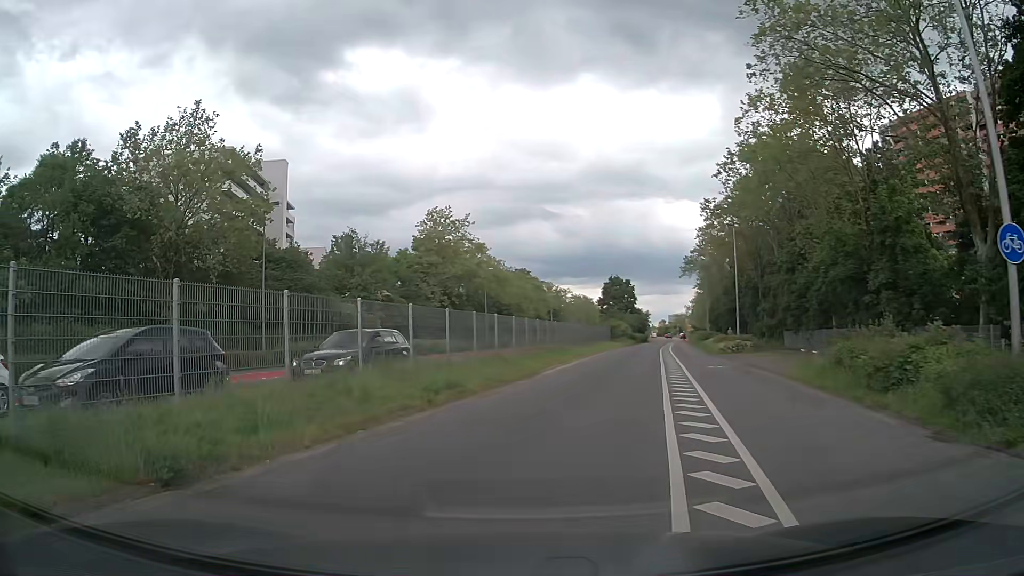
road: secondary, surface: asphalt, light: Day
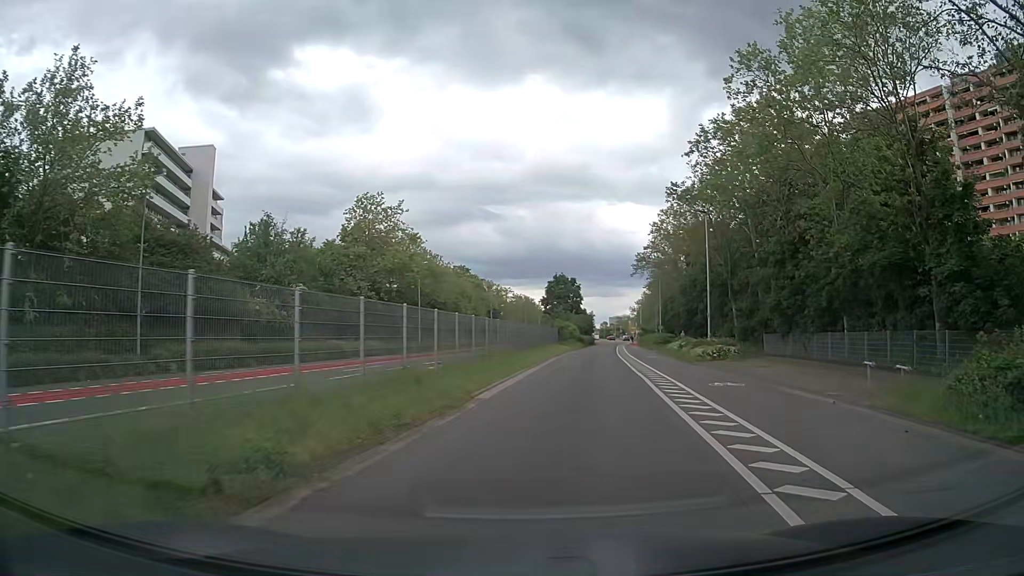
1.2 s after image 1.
(+0.3, +8.4) m; +6°
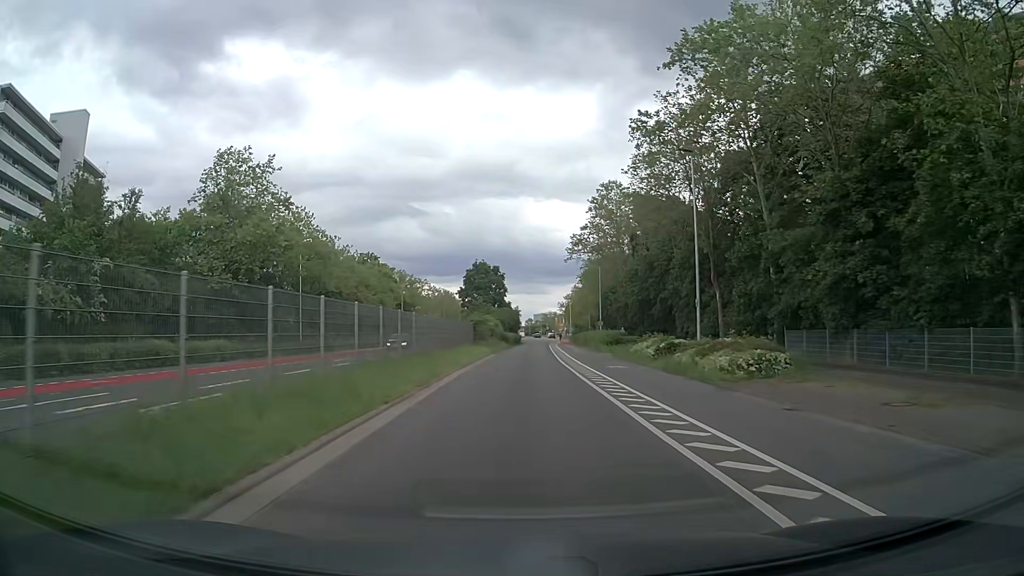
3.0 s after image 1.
(+1.4, +17.5) m; +6°
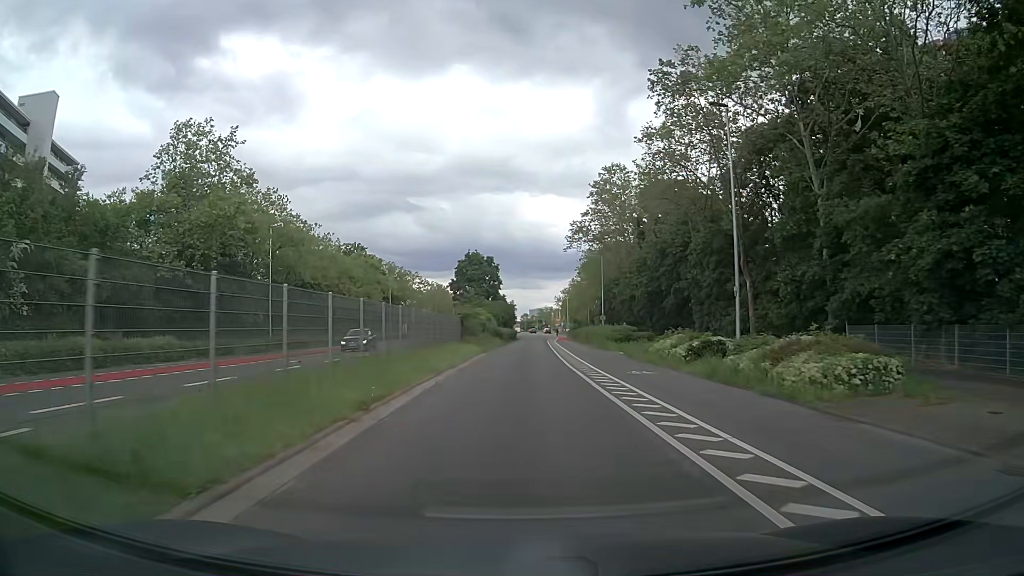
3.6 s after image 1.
(0.0, +6.9) m; 0°
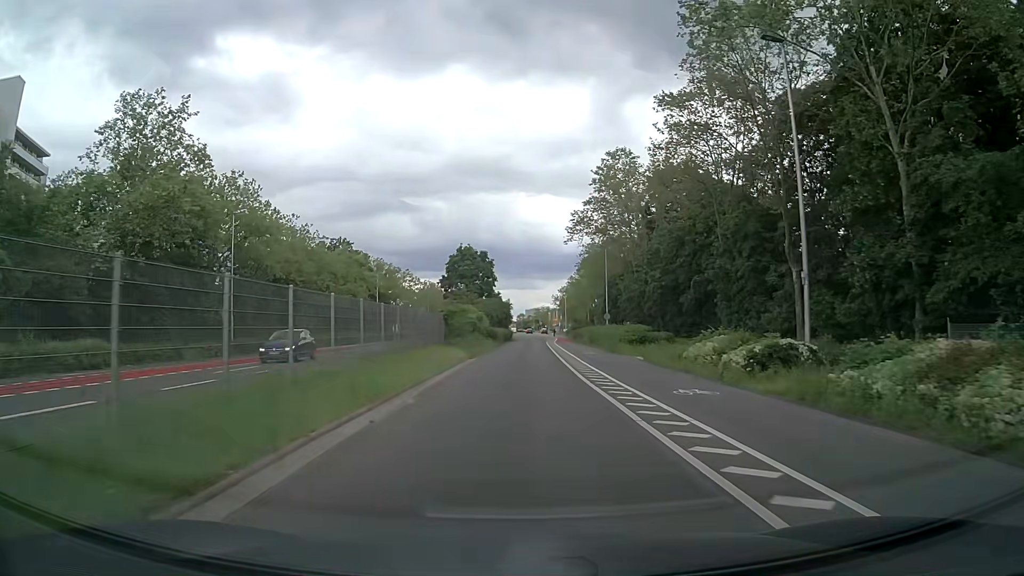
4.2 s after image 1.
(0.0, +7.1) m; 0°
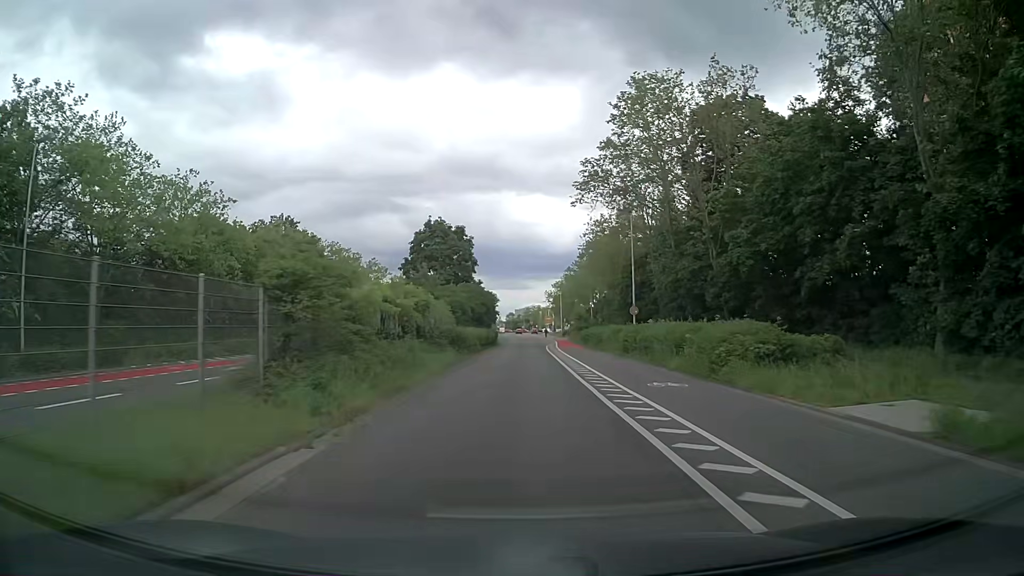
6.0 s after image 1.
(+0.2, +22.8) m; +1°
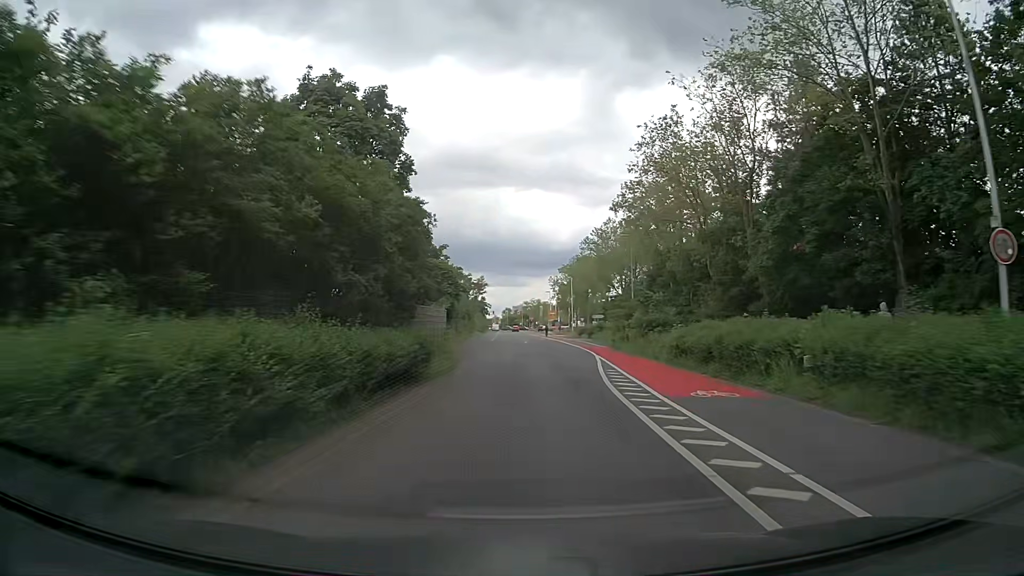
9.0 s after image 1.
(+0.3, +40.6) m; 0°
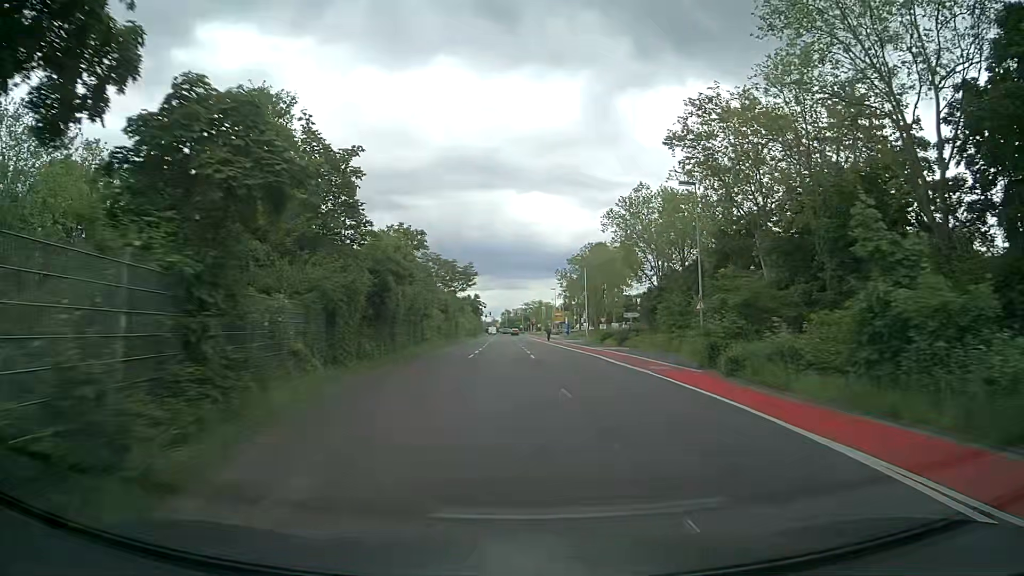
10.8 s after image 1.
(0.0, +24.4) m; 0°
(0, +10) (0, +20) (0, +30) (-1, +40) (-1, +50) (-1, +60) (-1, +70) (-1, +80) (-2, +90) (-2, +100) m
